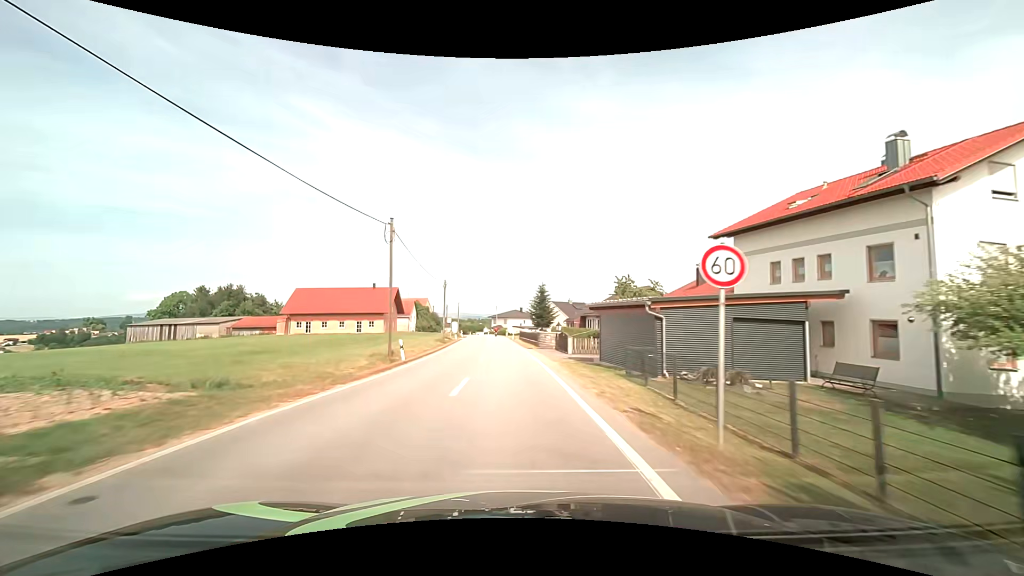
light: Day
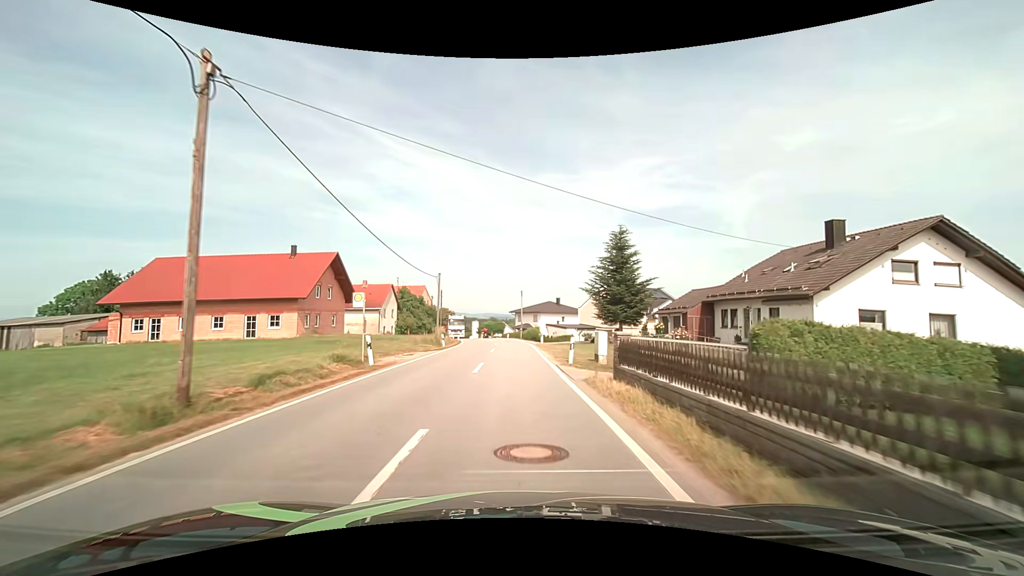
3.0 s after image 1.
(-1.6, +43.6) m; -4°
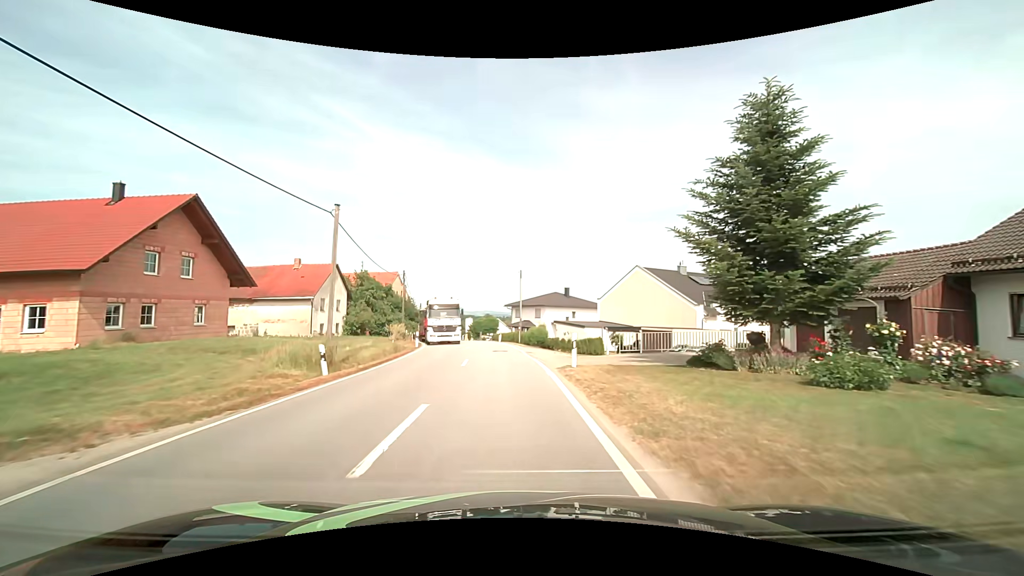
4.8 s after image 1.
(+0.1, +21.5) m; +1°
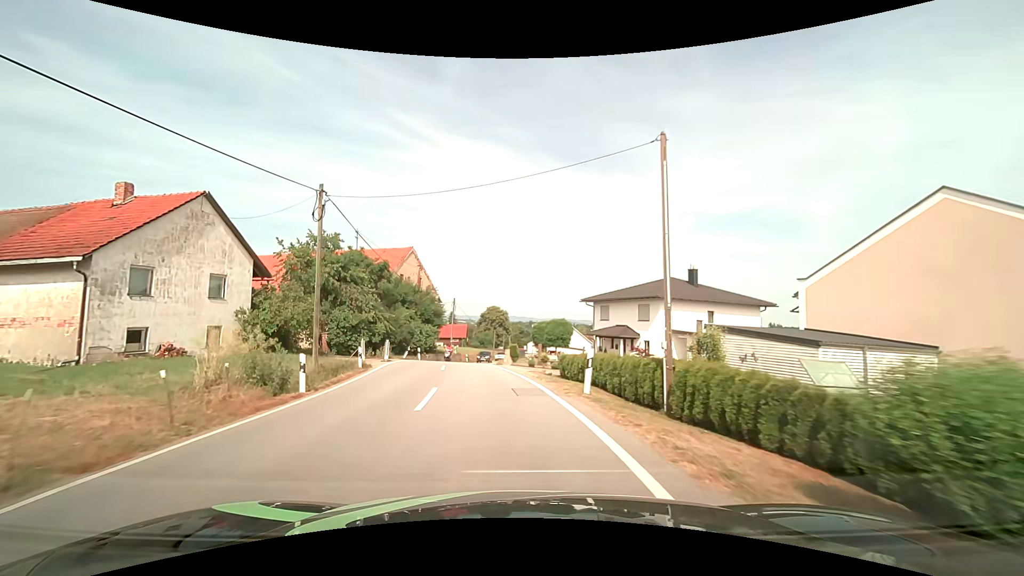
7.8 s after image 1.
(-1.3, +31.5) m; -8°
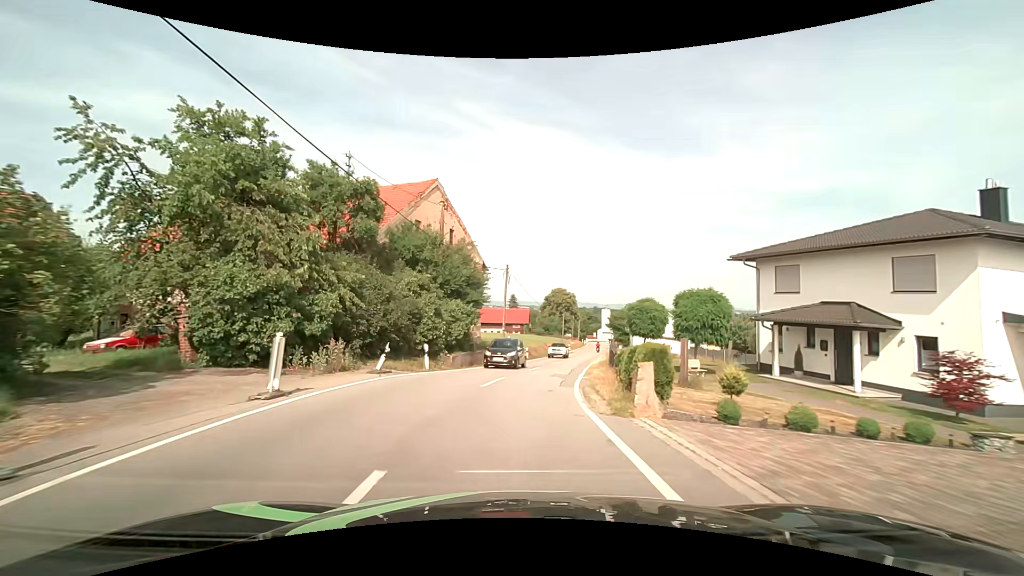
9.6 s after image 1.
(-1.5, +20.5) m; -7°
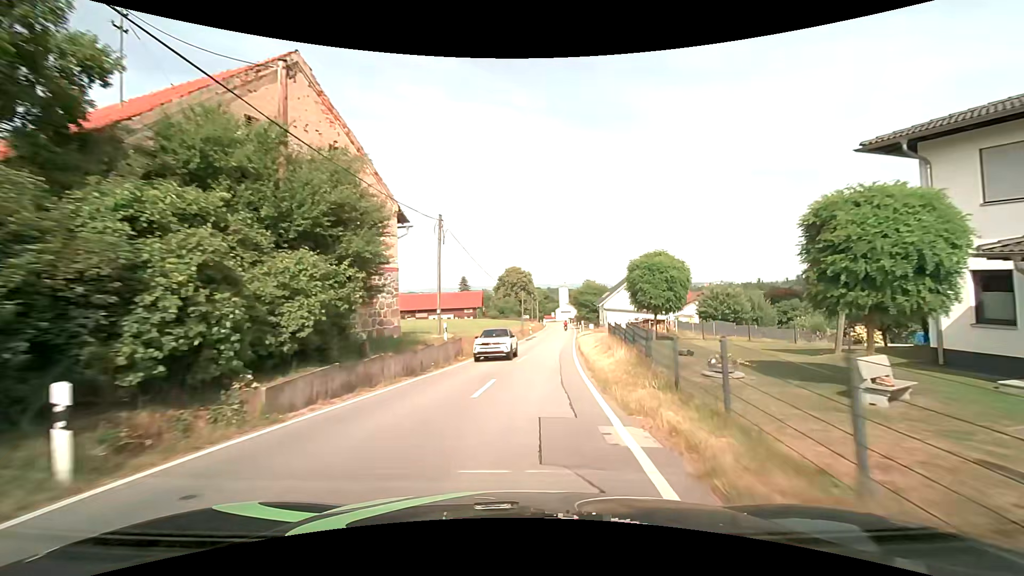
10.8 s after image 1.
(+0.5, +14.1) m; +5°
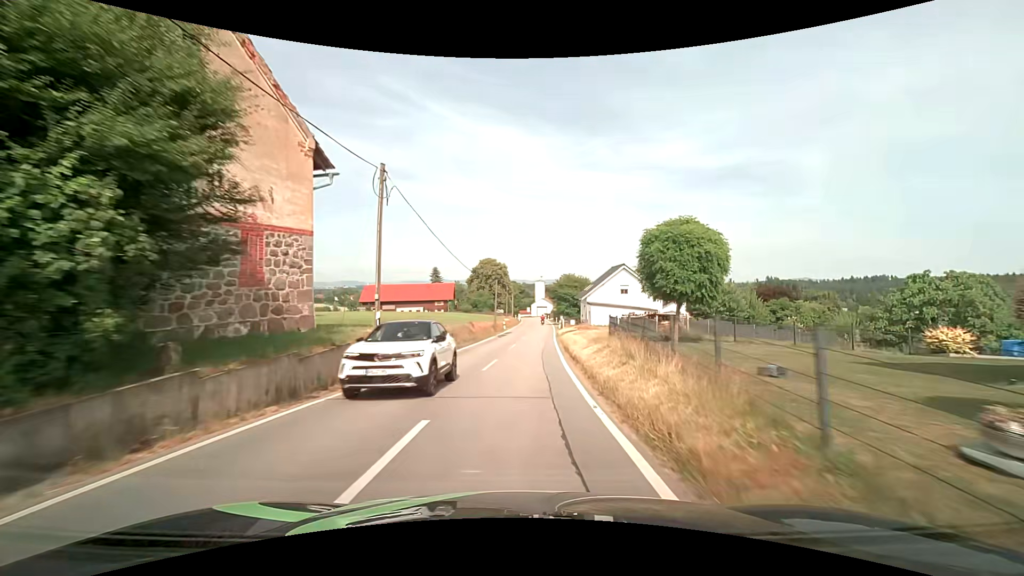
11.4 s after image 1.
(+0.1, +7.3) m; +3°
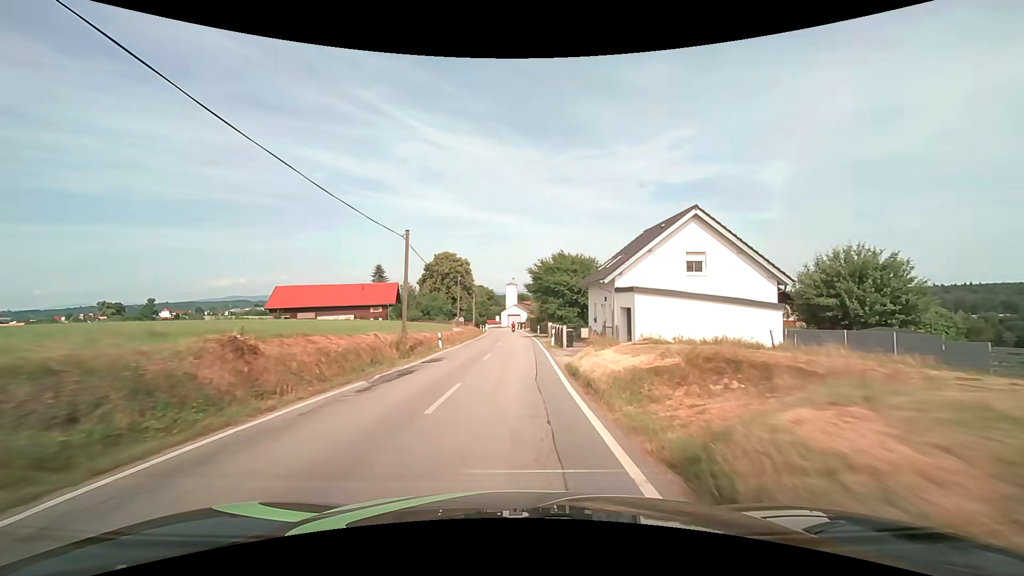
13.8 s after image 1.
(+1.4, +31.6) m; +3°
(0, +10) (0, +20) (0, +30) (0, +40) (0, +50) (0, +60) (0, +70) (0, +80) (-1, +90) (-1, +100) m
